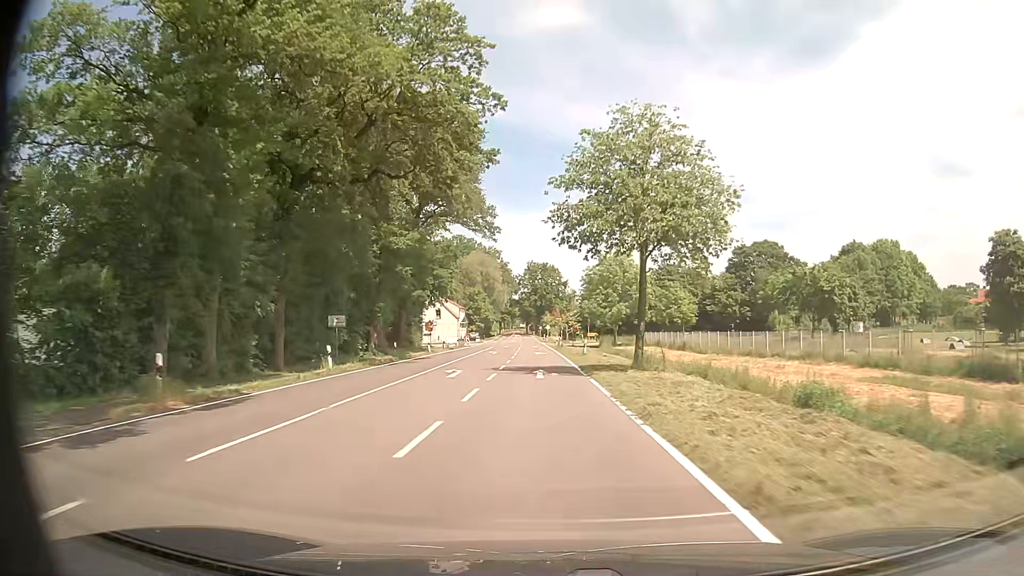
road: tertiary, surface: asphalt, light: Day
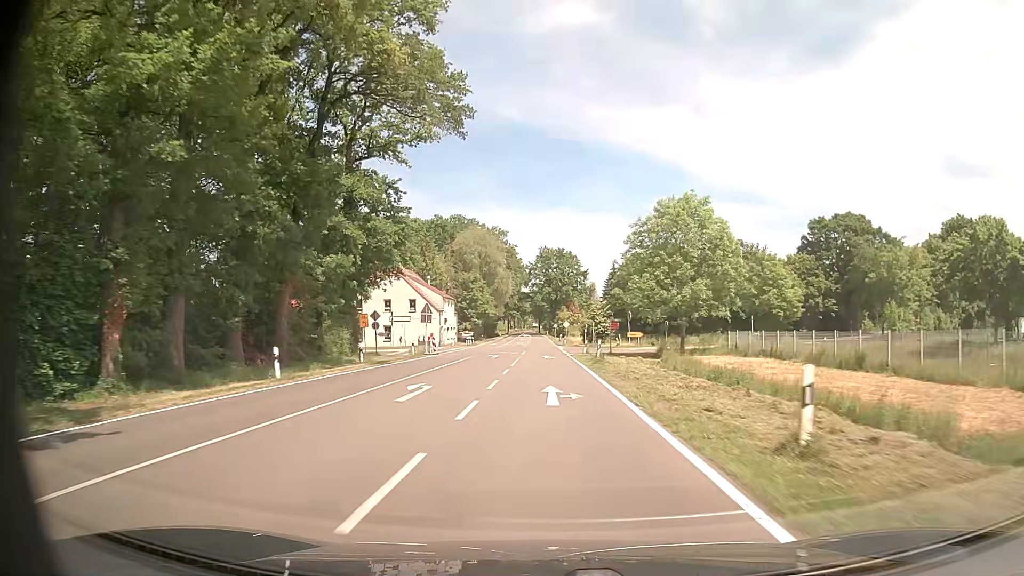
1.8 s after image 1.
(-0.5, +32.8) m; -1°
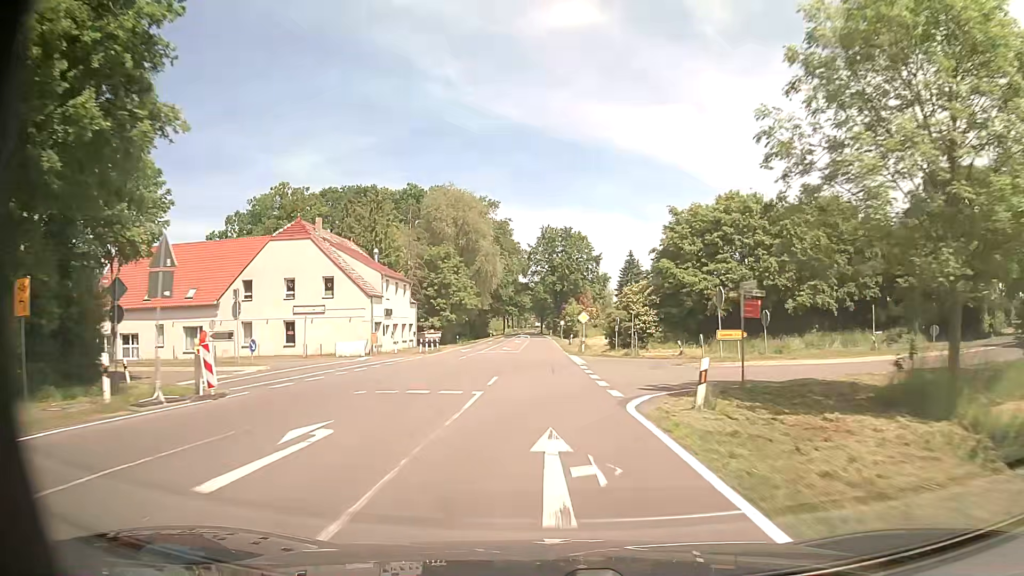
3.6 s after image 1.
(-0.2, +32.9) m; 0°
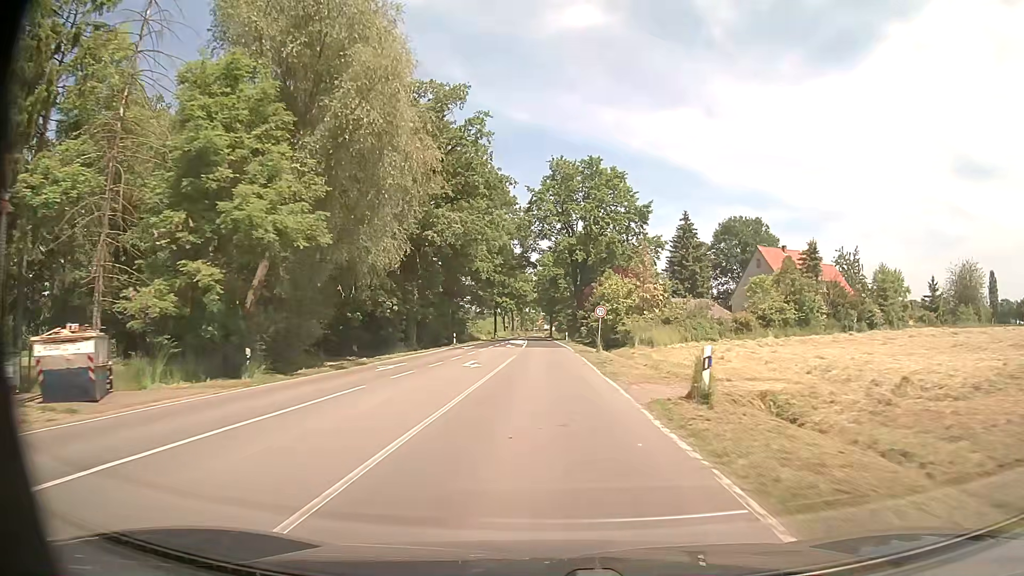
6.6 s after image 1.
(-0.4, +54.8) m; -1°
(0, +10) (0, +20) (0, +30) (0, +40) (0, +50) (-1, +60) (-1, +70) (-1, +80) (-1, +90) (-2, +100) m
